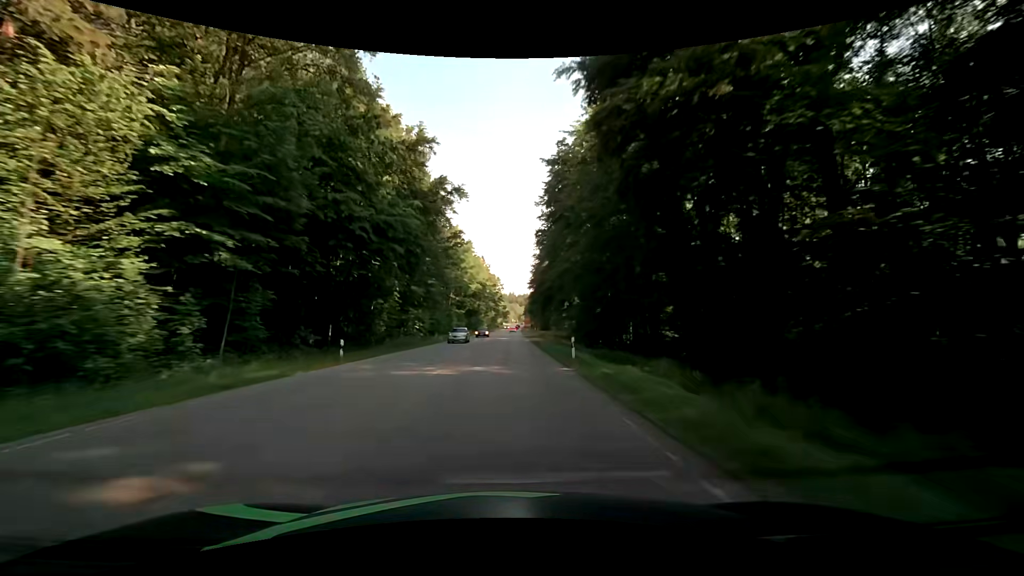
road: secondary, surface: asphalt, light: Day
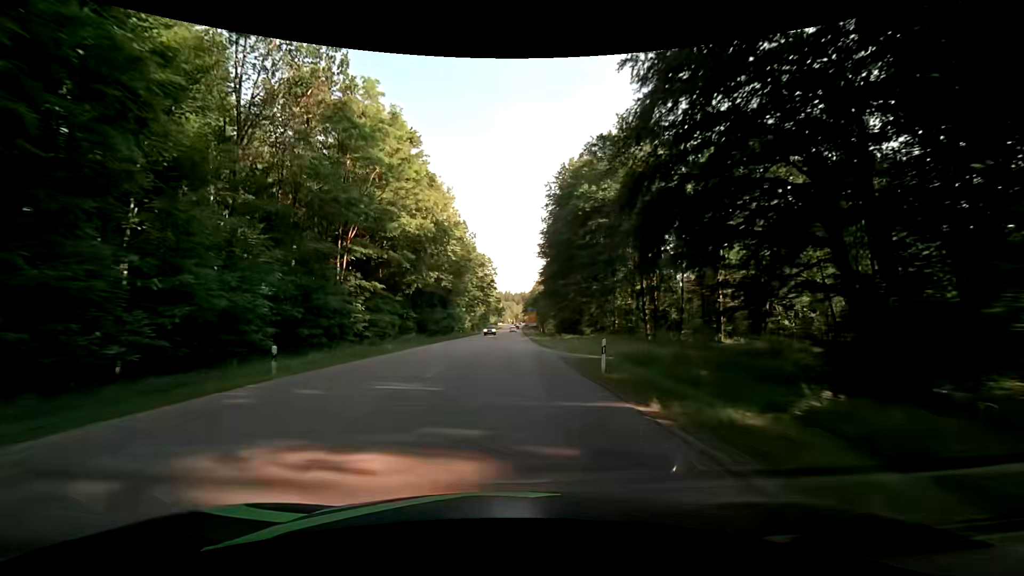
(+0.4, +60.3) m; 0°
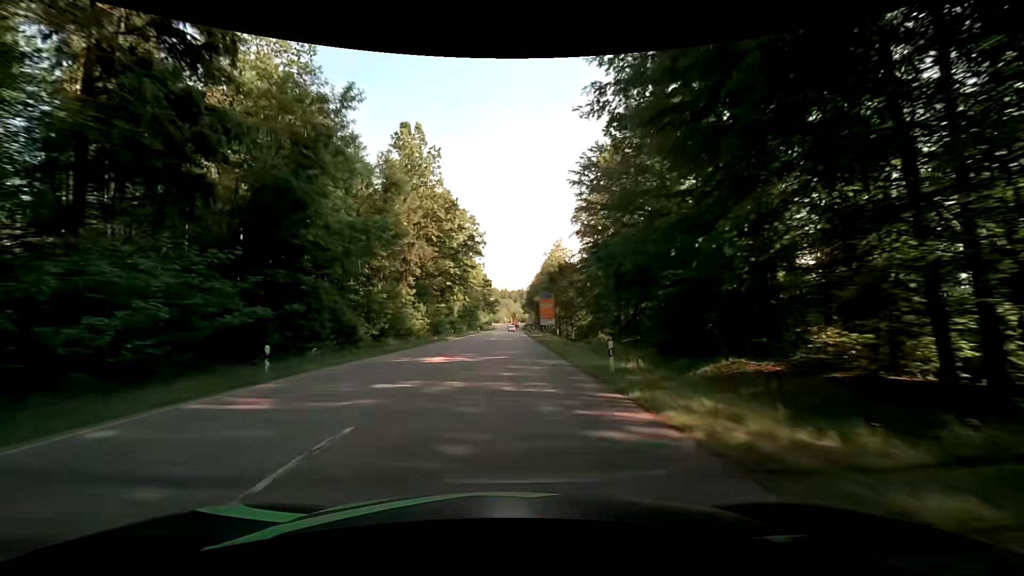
(+0.4, +57.1) m; +1°
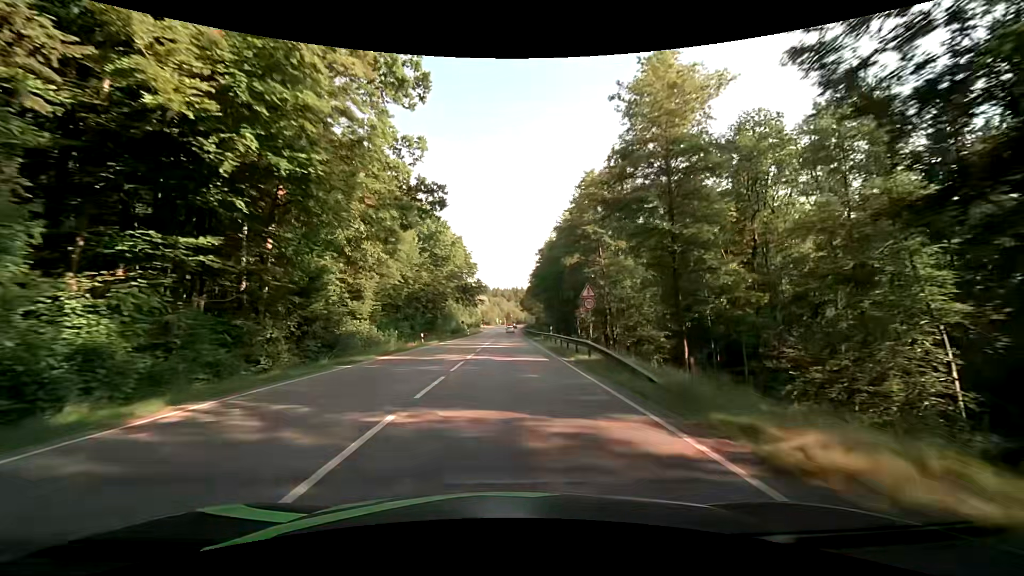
(+0.2, +65.2) m; +1°
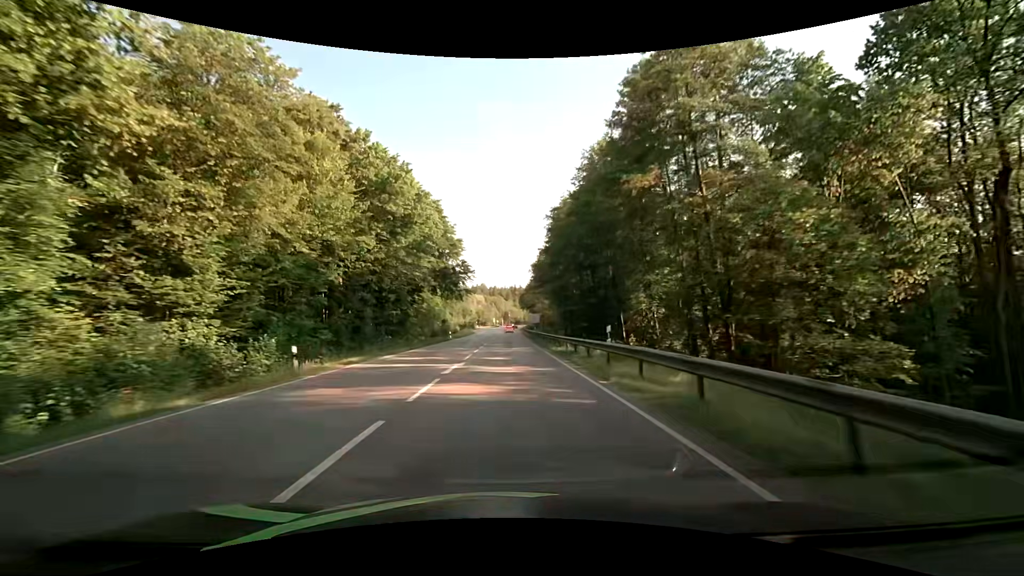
(-0.1, +24.2) m; 0°
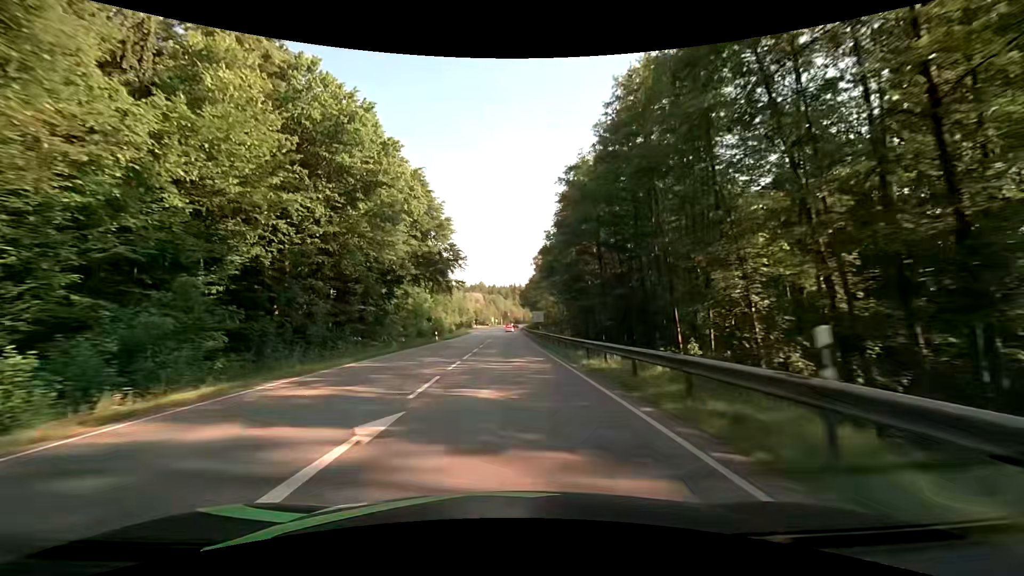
(0.0, +11.7) m; 0°
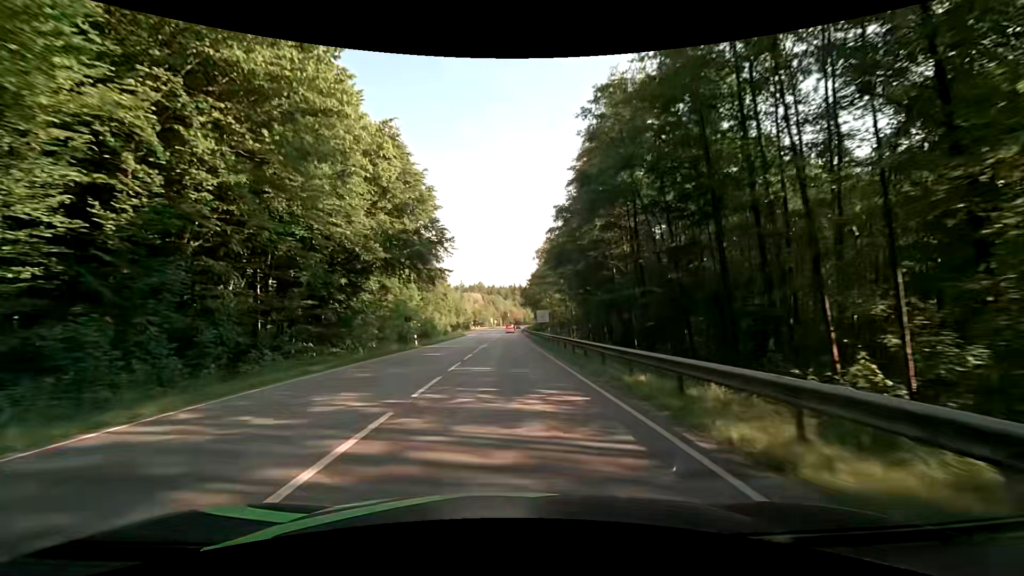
(0.0, +11.5) m; 0°
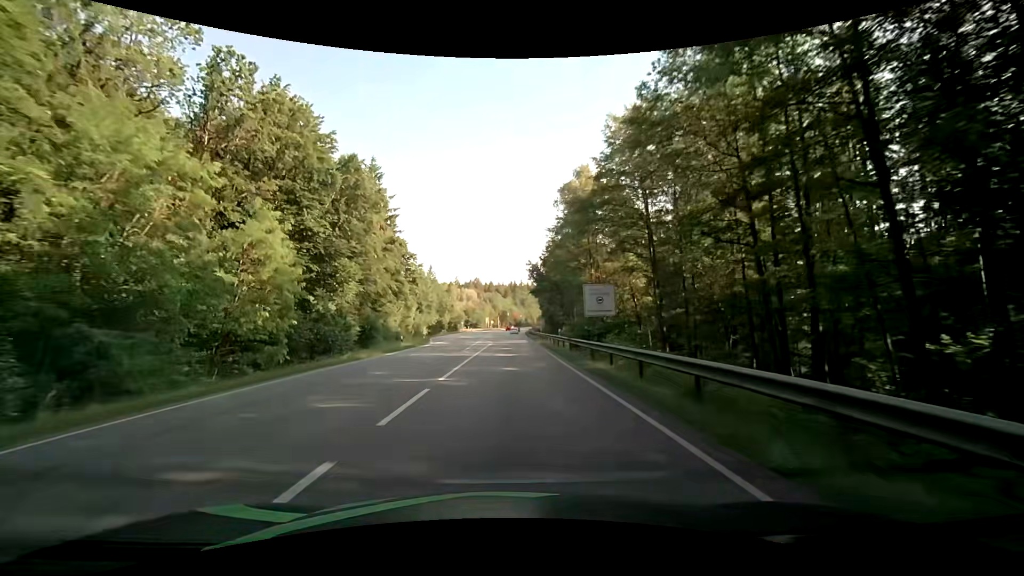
(+0.1, +44.8) m; 0°
(0, +10) (0, +20) (0, +30) (0, +40) (+1, +50) (+1, +60) (+1, +70) (+1, +80) (+1, +90) (+2, +100) m
